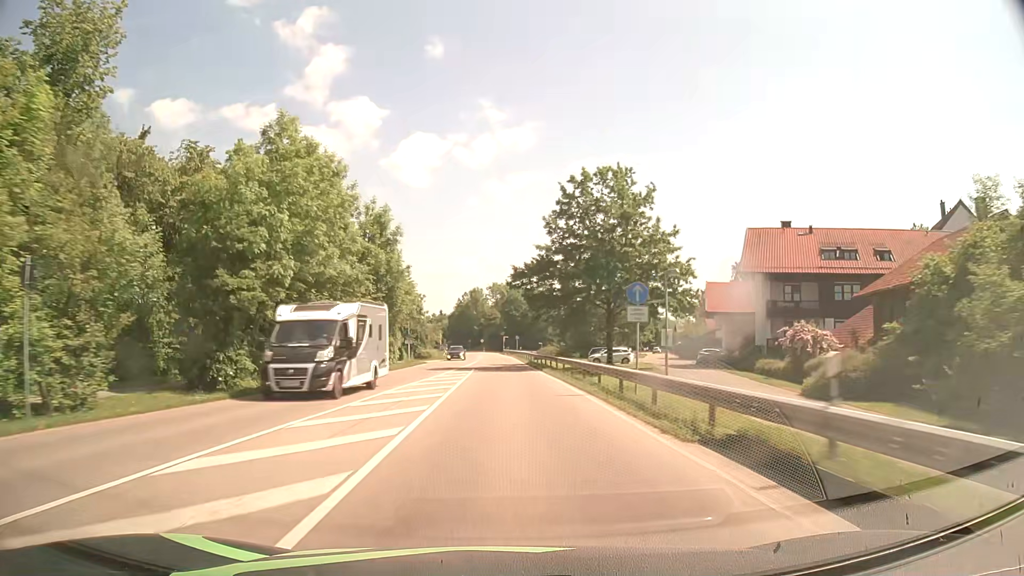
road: secondary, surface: asphalt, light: Day
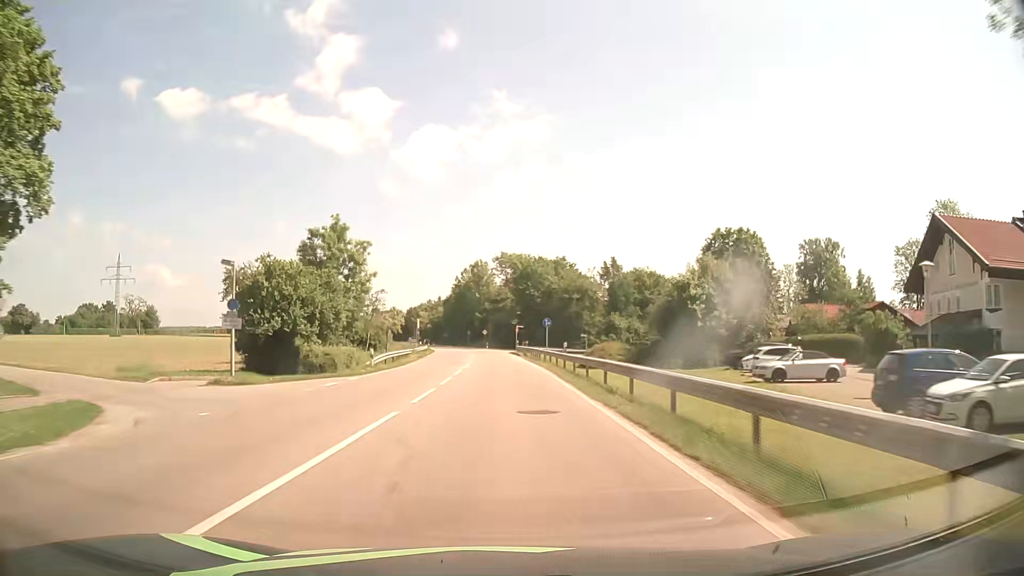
(-0.5, +50.3) m; -1°
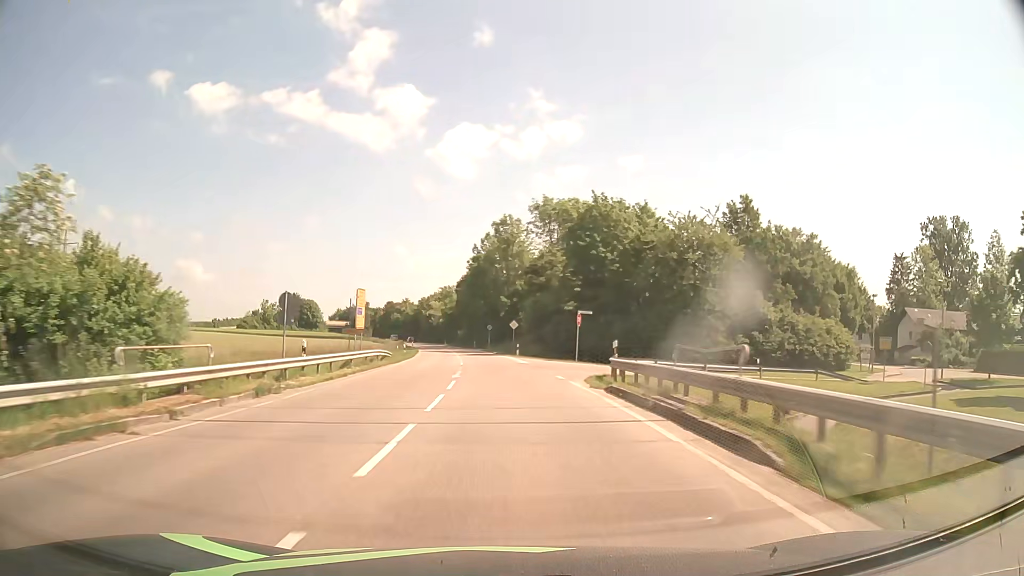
(-1.1, +50.2) m; -3°
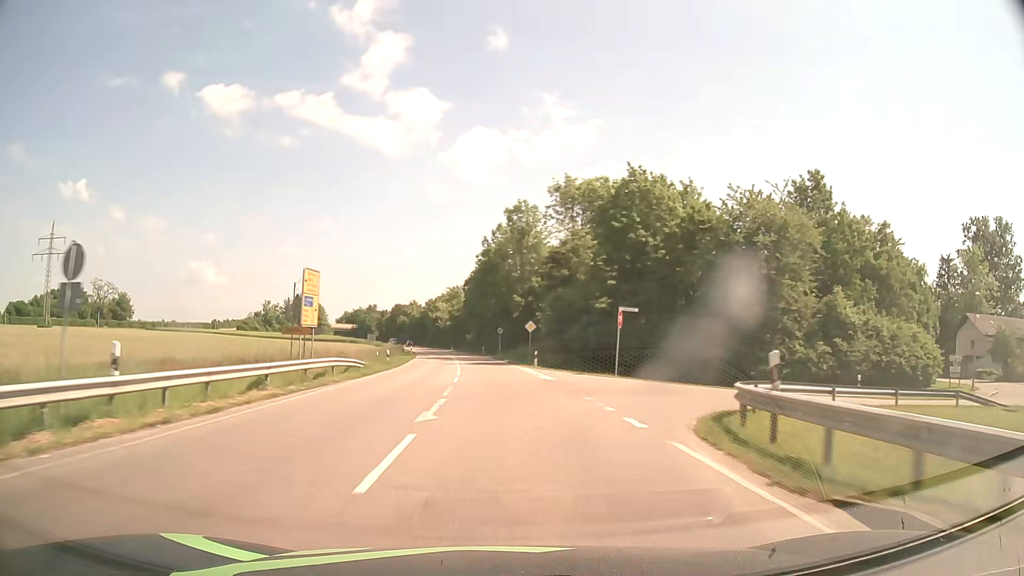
(-0.1, +12.5) m; -1°
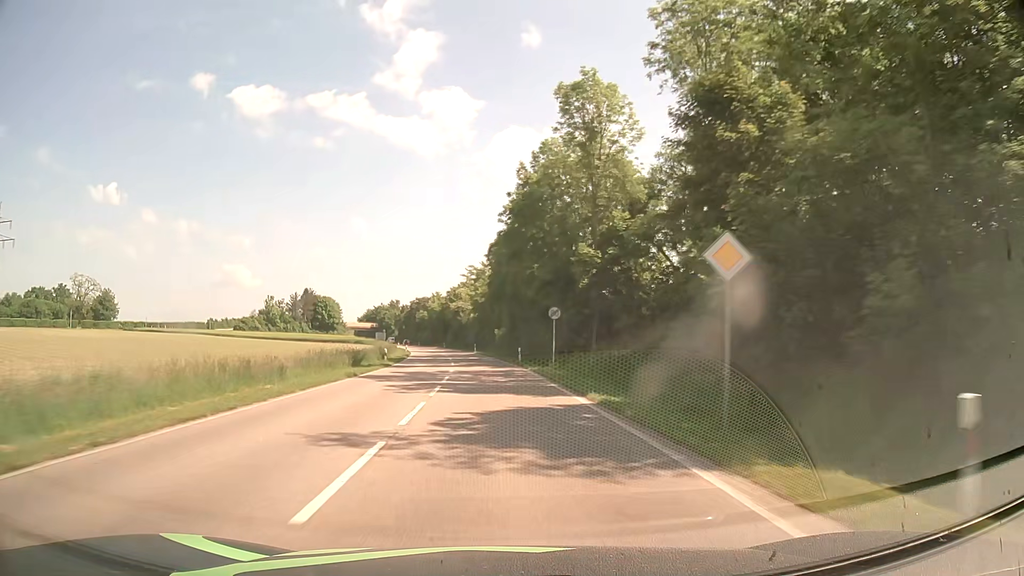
(-0.9, +37.6) m; -3°
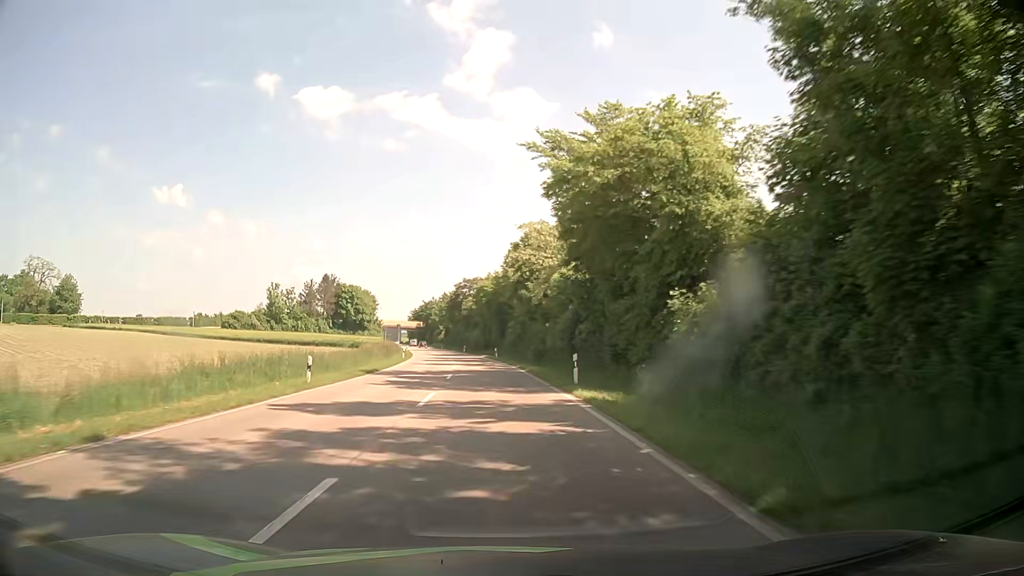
(-3.7, +63.0) m; -6°
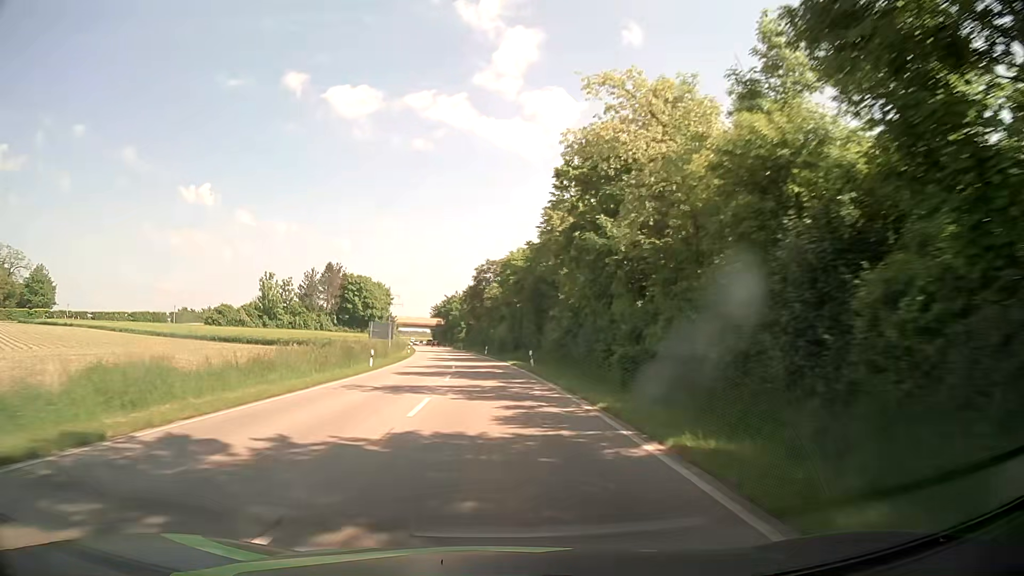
(-0.6, +26.5) m; -3°
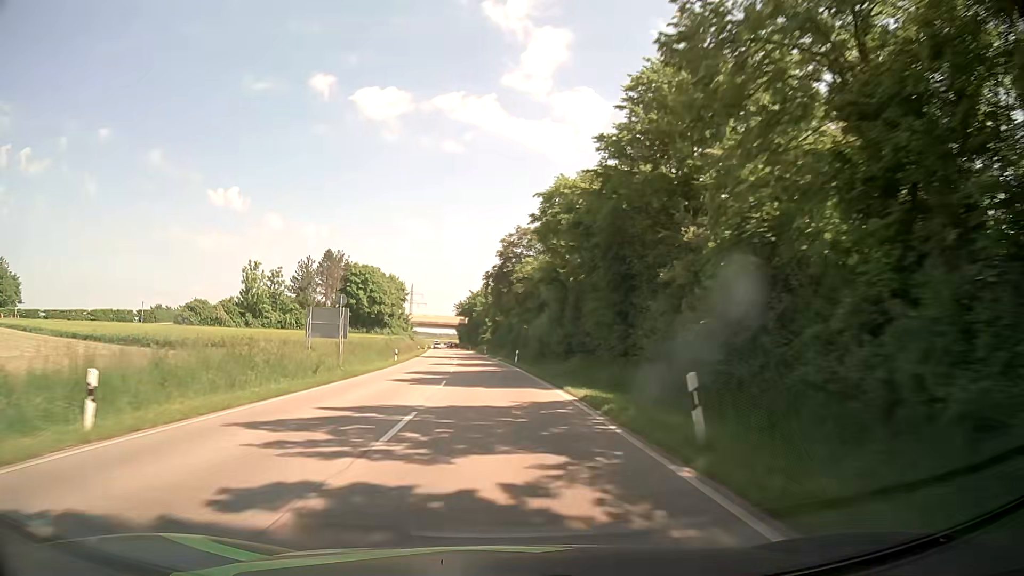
(-0.6, +27.5) m; -2°
(0, +10) (0, +20) (-1, +30) (-1, +40) (-2, +50) (-3, +60) (-4, +70) (-4, +80) (-5, +90) (-6, +100) m
